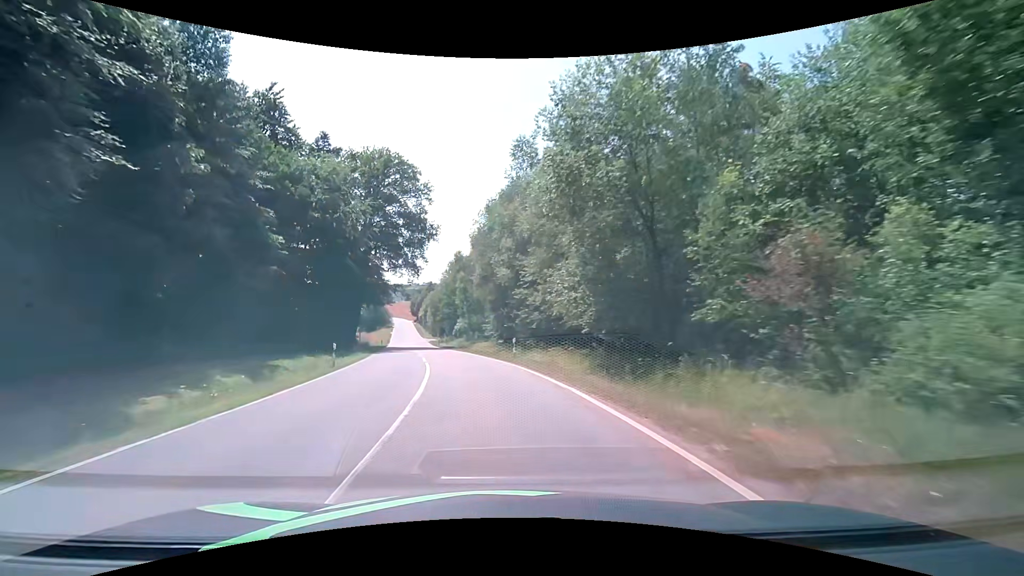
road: tertiary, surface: asphalt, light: Day
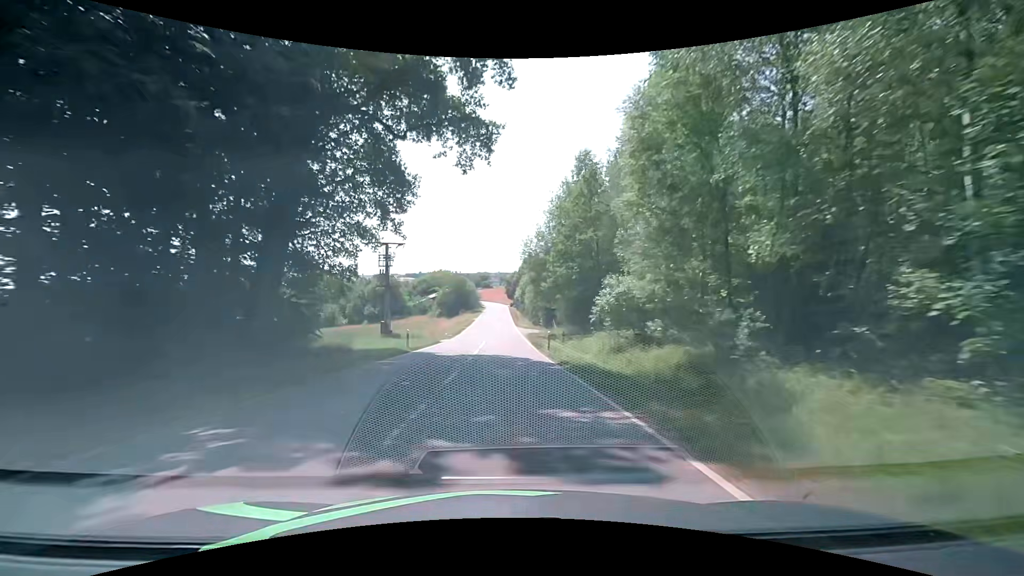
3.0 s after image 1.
(-6.7, +43.4) m; -12°
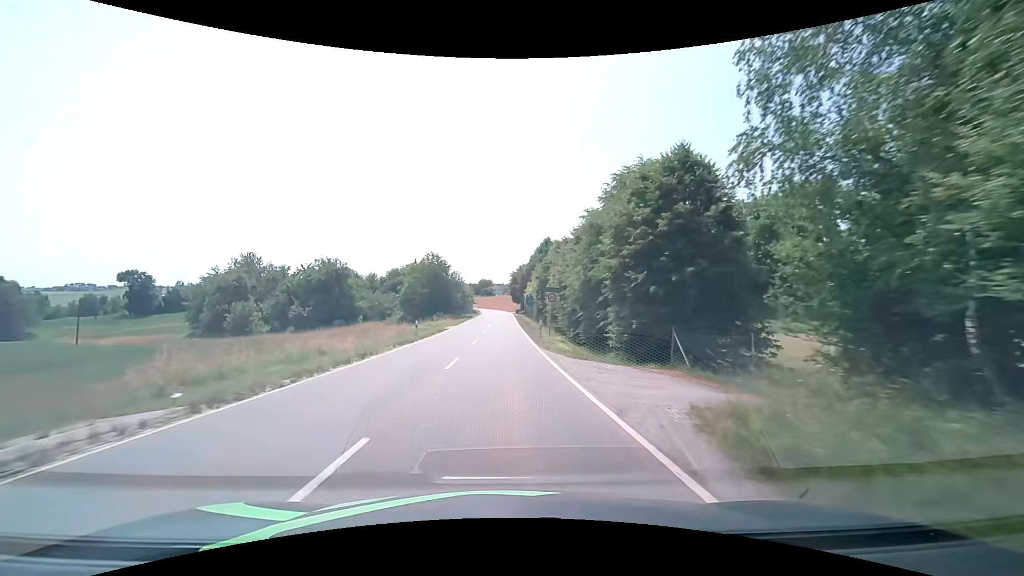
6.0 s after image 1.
(-0.7, +45.4) m; -1°
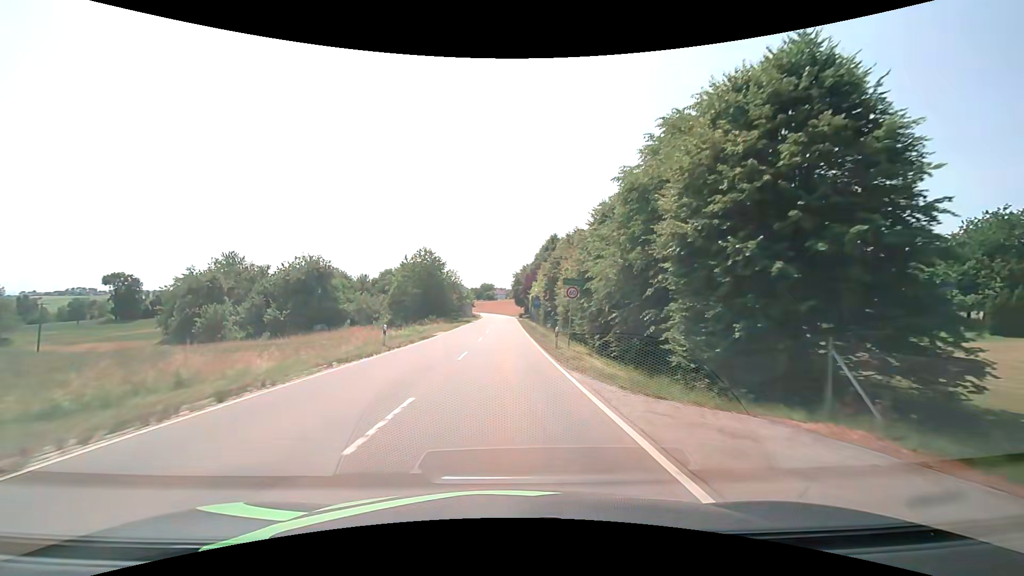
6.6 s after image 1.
(0.0, +9.0) m; 0°
(0, +10) (0, +20) (0, +30) (-1, +40) (-1, +50) (-1, +60) (-1, +70) (-1, +80) (-1, +90) (-1, +100) m
